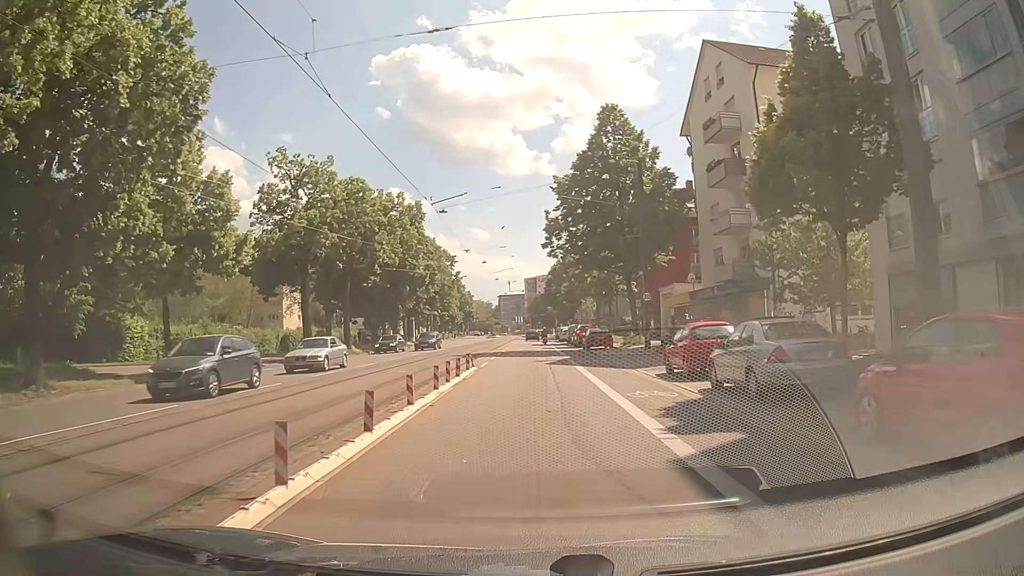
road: primary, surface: asphalt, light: Day
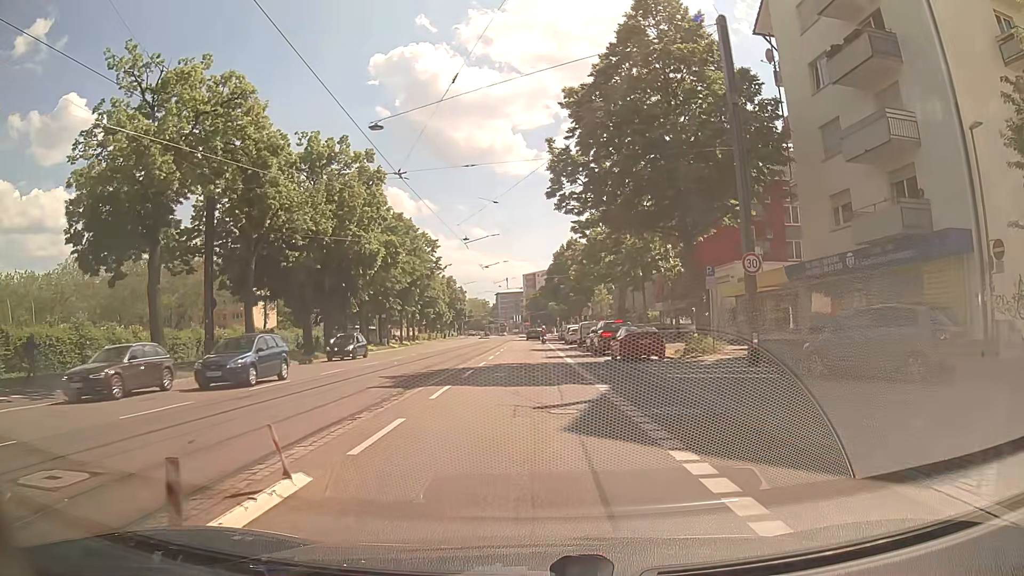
(0.0, +17.7) m; 0°
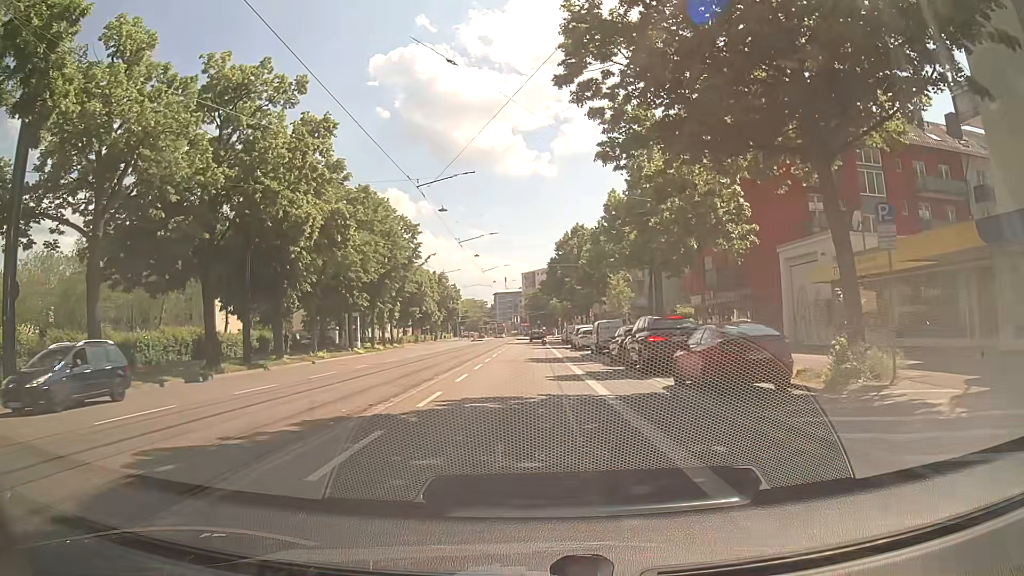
(0.0, +13.2) m; 0°
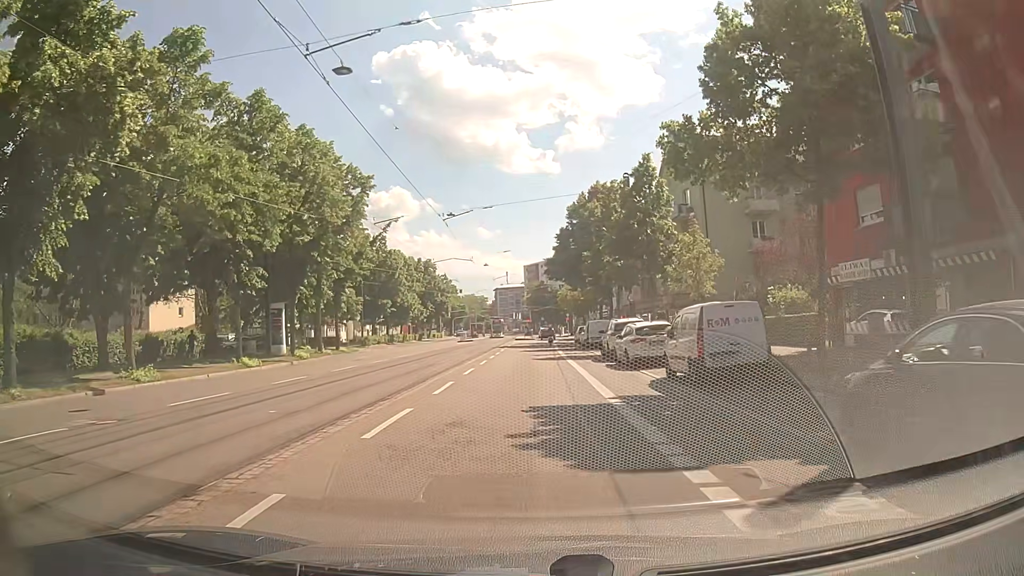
(0.0, +21.9) m; 0°
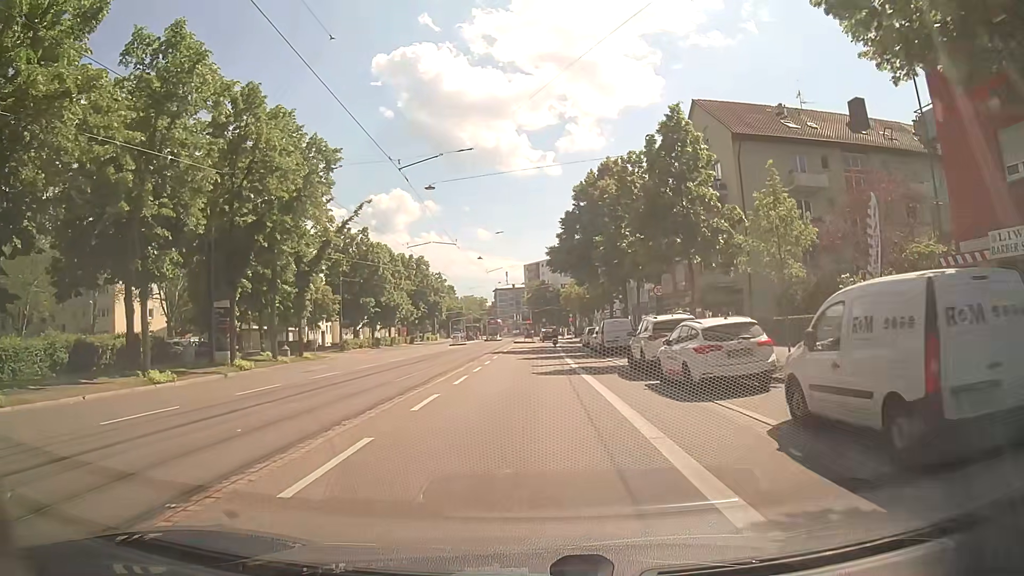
(-0.1, +8.7) m; -1°
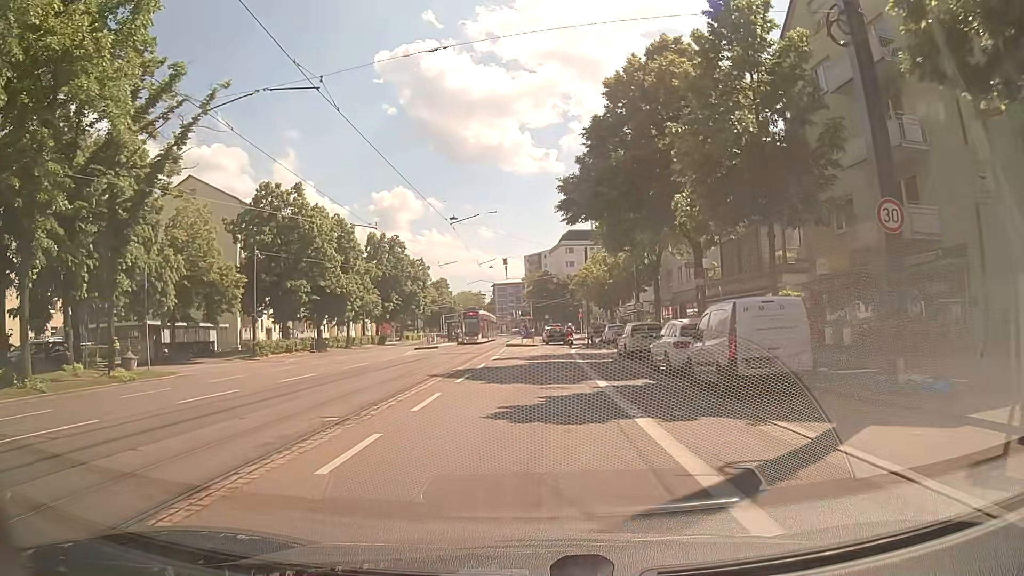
(+0.1, +21.8) m; 0°
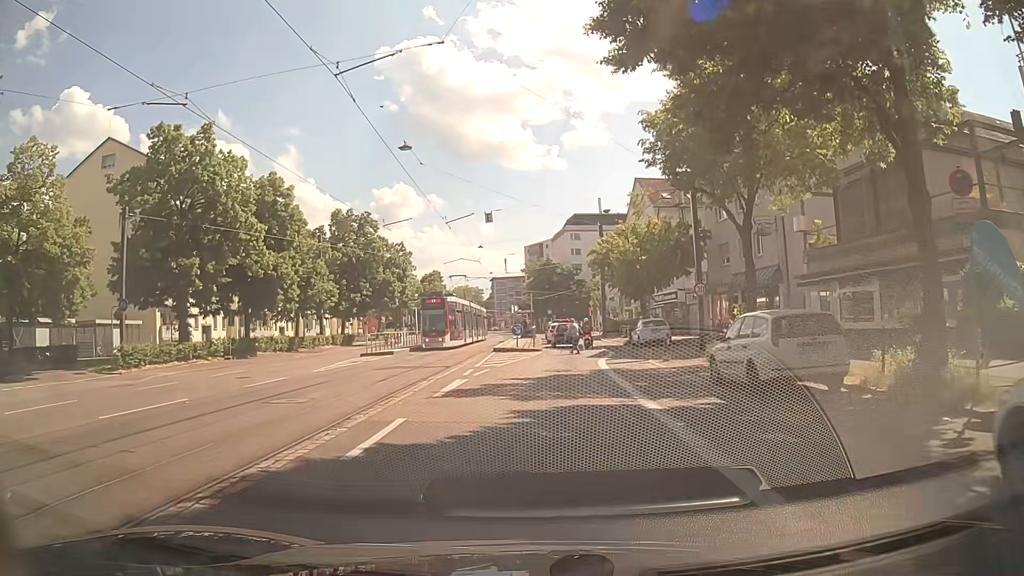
(+0.2, +16.3) m; +1°
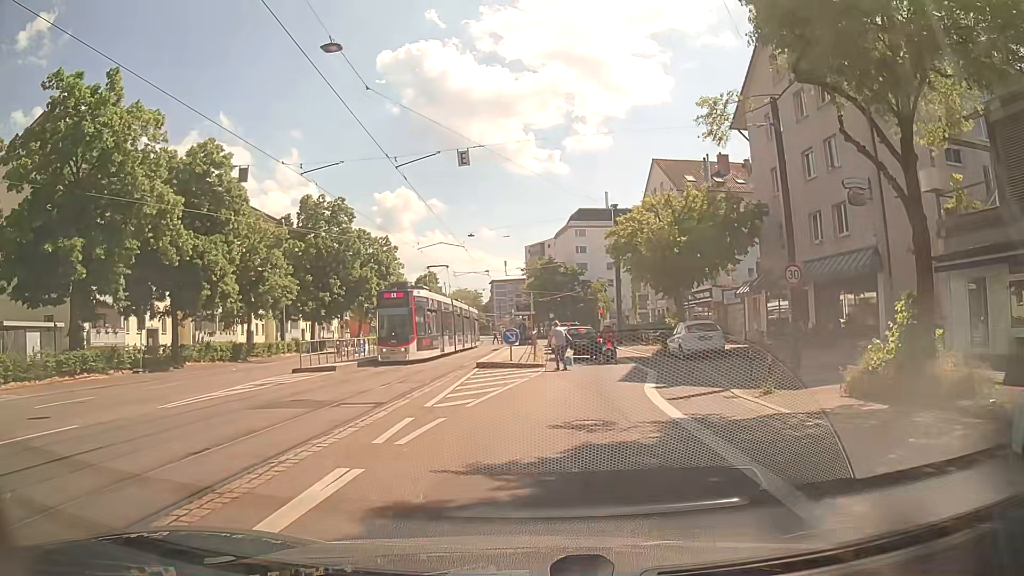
(-0.1, +10.2) m; -1°
